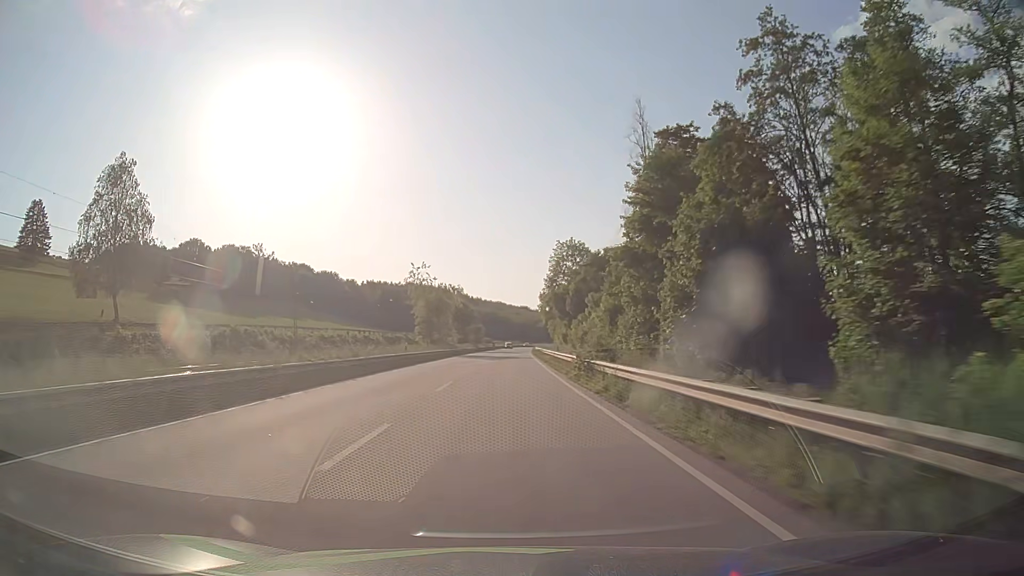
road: primary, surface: asphalt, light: Day
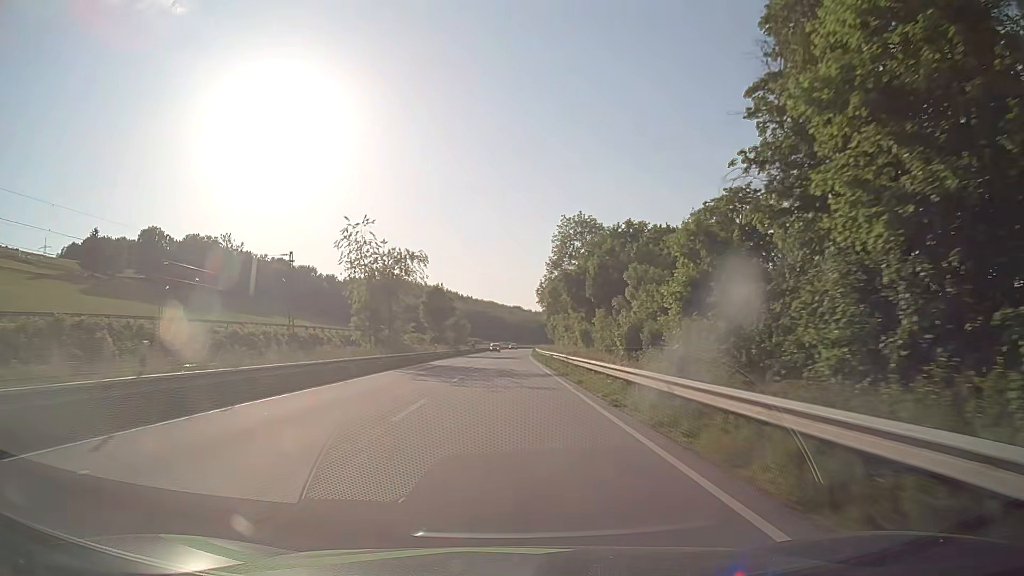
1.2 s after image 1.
(-0.1, +31.6) m; 0°
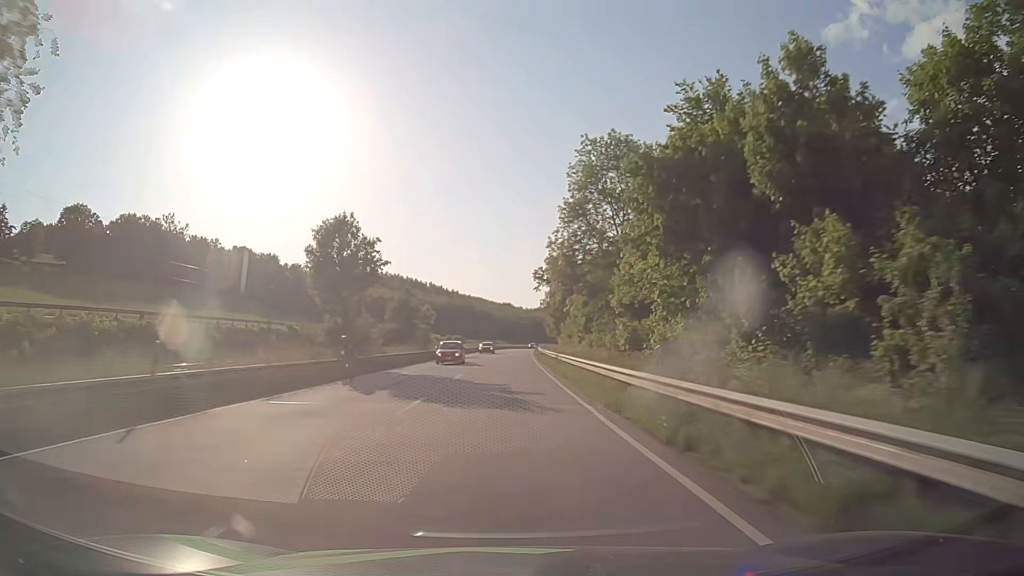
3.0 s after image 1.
(+0.6, +47.3) m; +1°
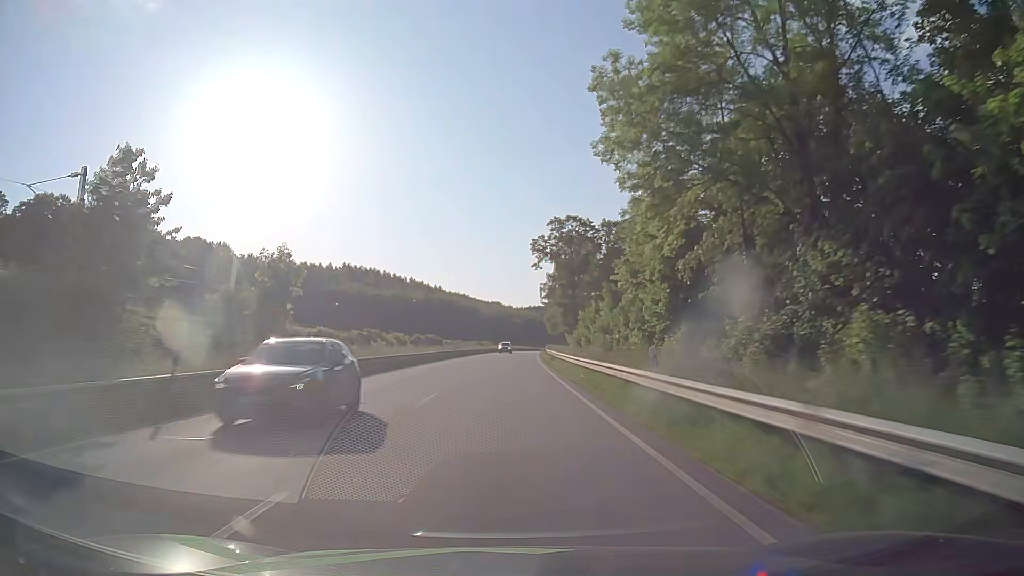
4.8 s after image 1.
(+0.4, +47.3) m; +1°
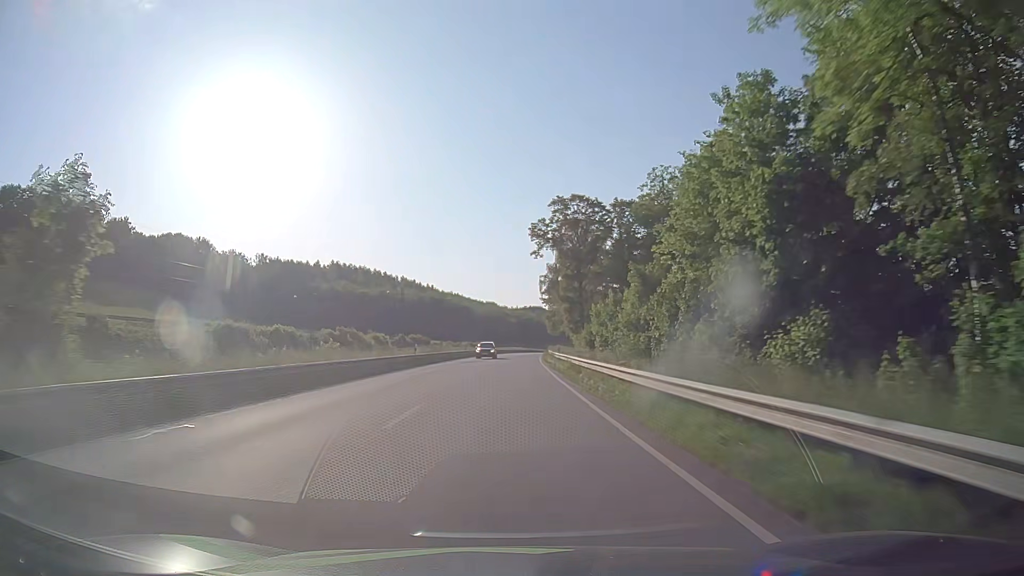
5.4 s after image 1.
(0.0, +15.8) m; 0°
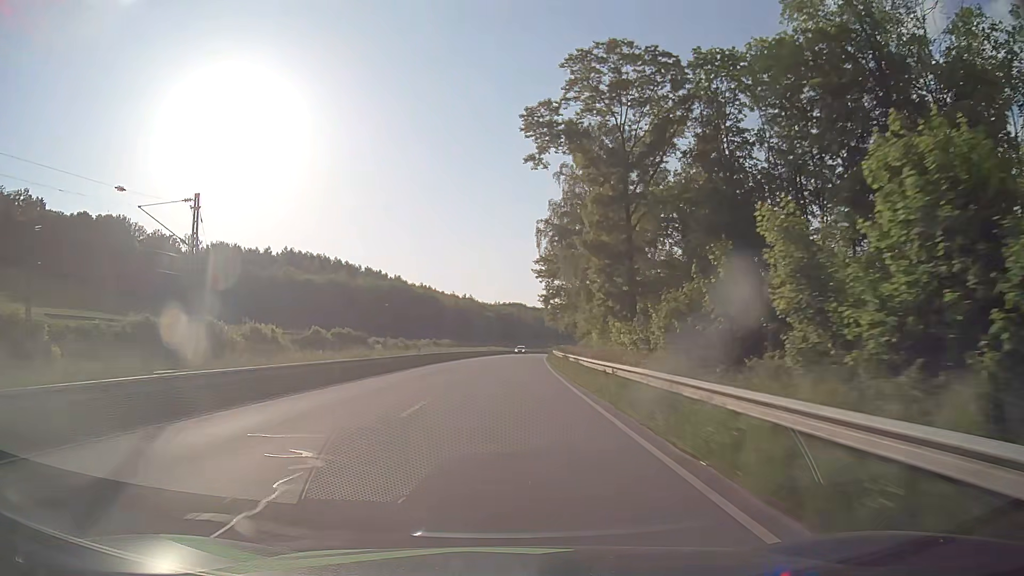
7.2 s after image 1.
(+0.7, +47.4) m; +2°
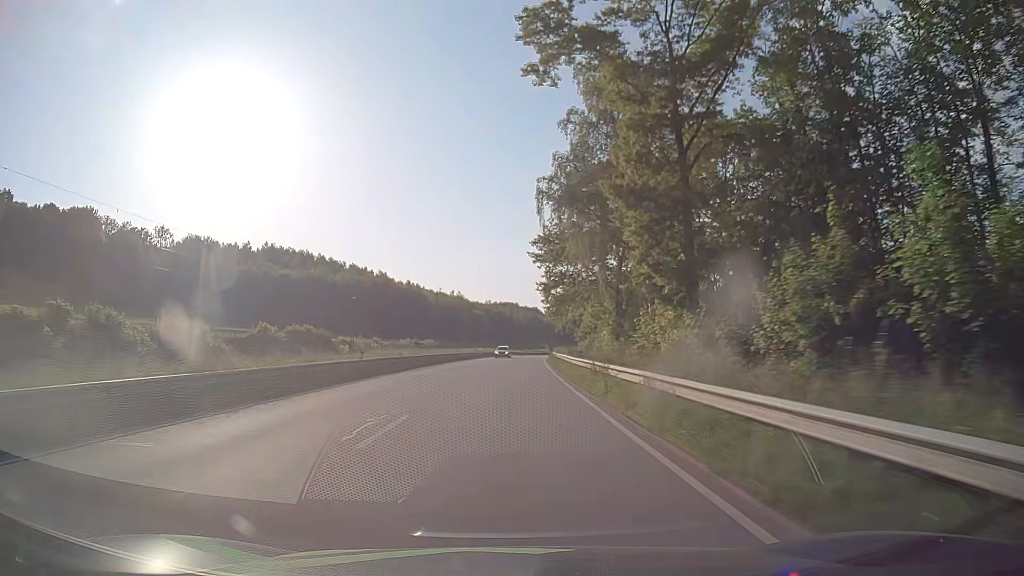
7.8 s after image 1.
(+0.1, +15.8) m; +1°
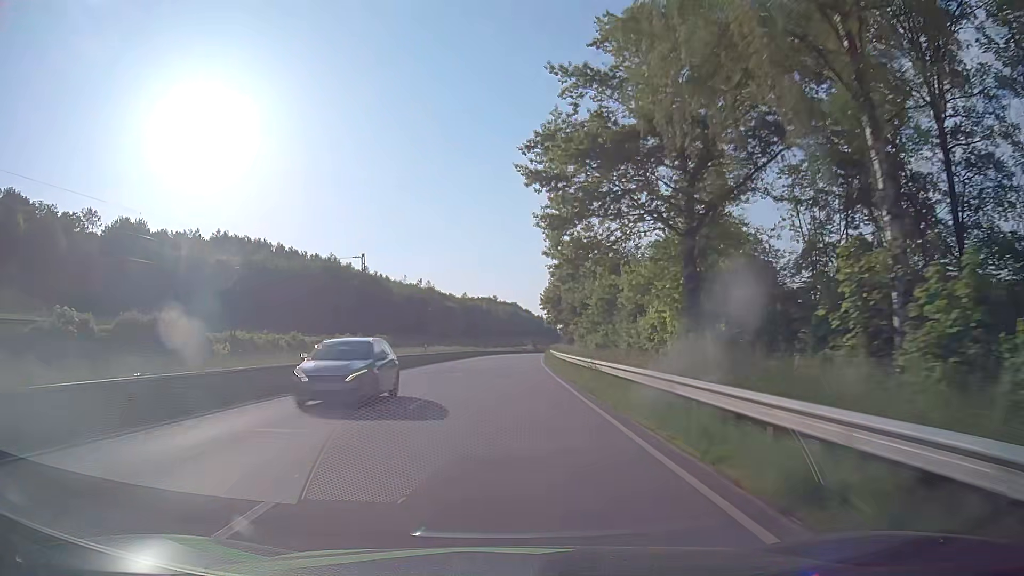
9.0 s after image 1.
(+0.4, +31.6) m; +2°
(0, +10) (0, +20) (0, +30) (0, +40) (+1, +50) (+1, +60) (+2, +70) (+2, +80) (+3, +90) (+4, +100) m
